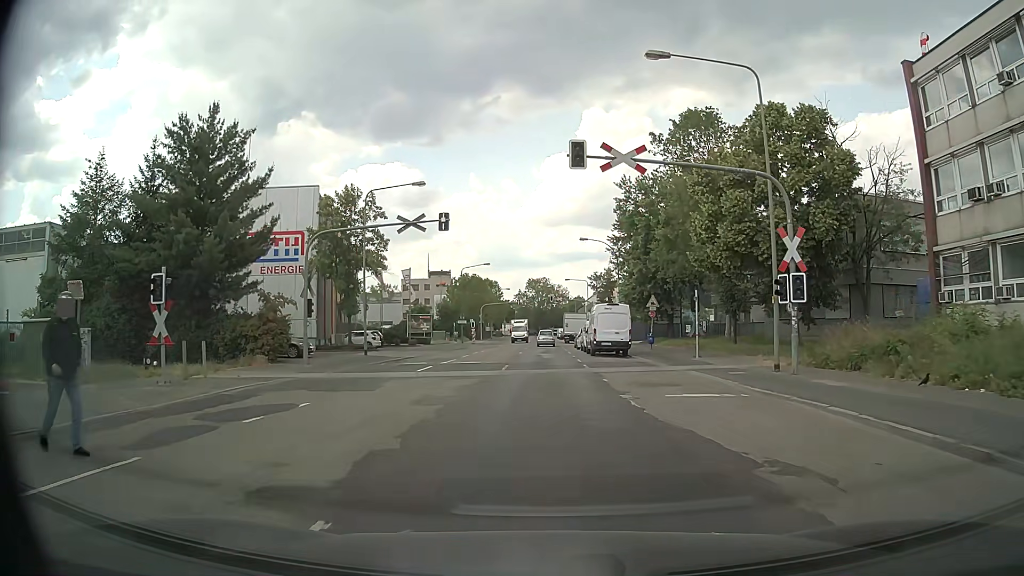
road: secondary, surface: asphalt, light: Day
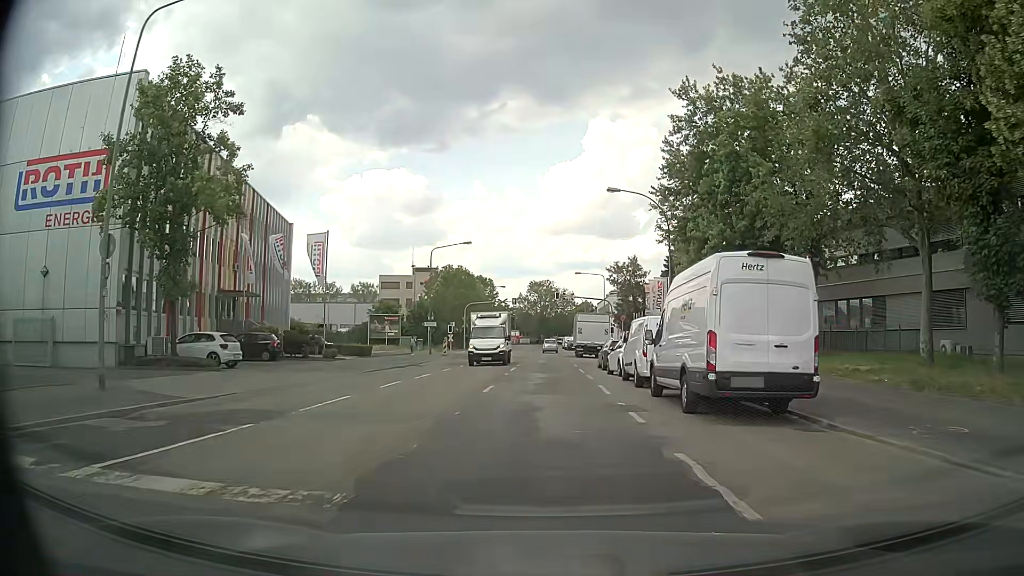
(-0.2, +24.8) m; 0°
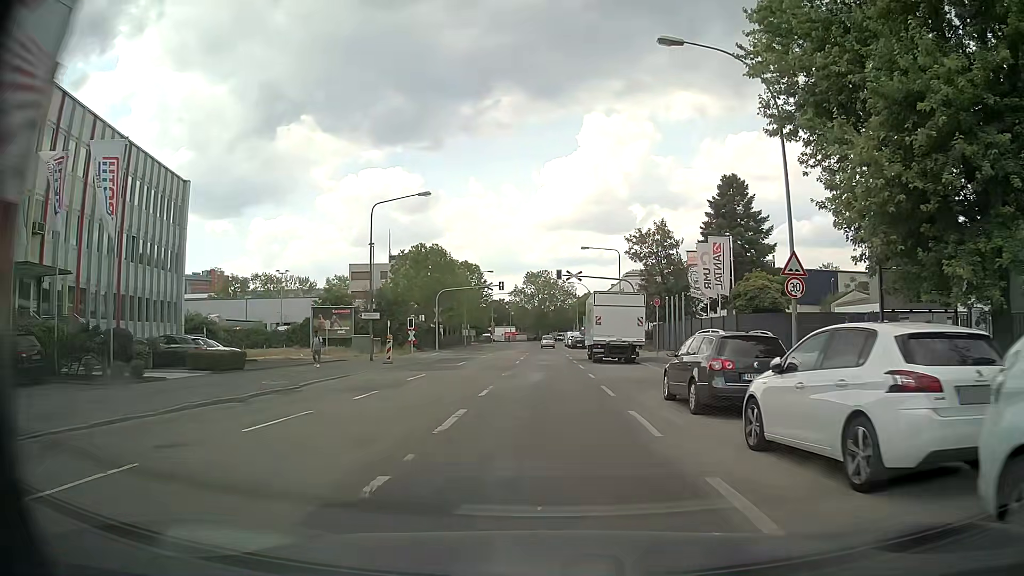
(-0.1, +19.7) m; 0°
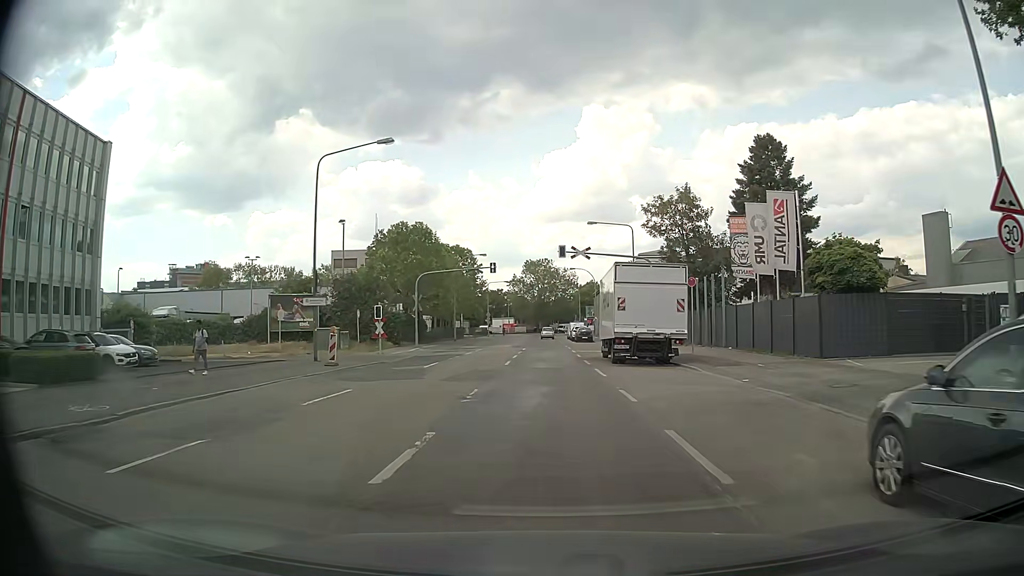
(-0.1, +9.9) m; 0°
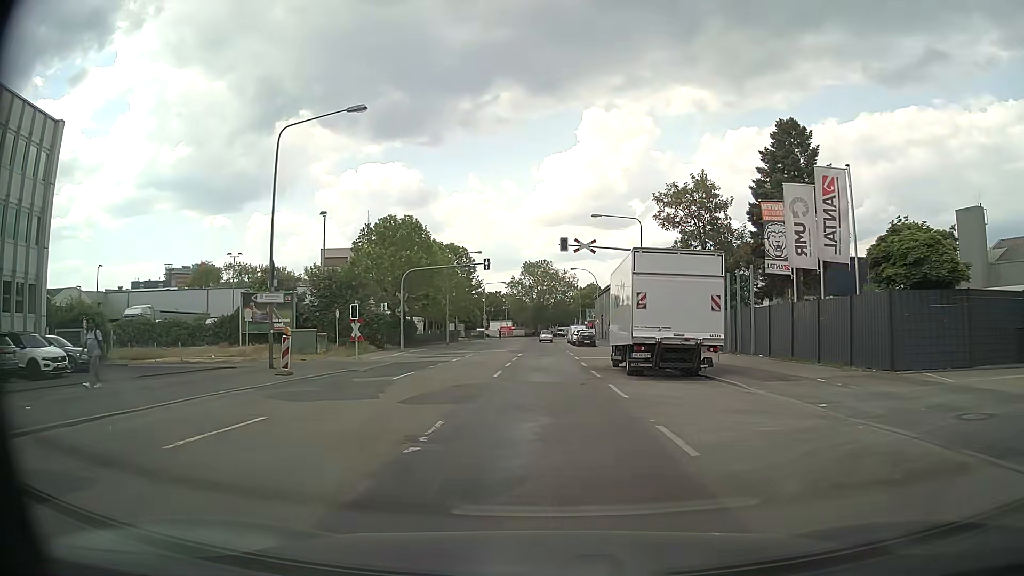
(0.0, +5.0) m; 0°
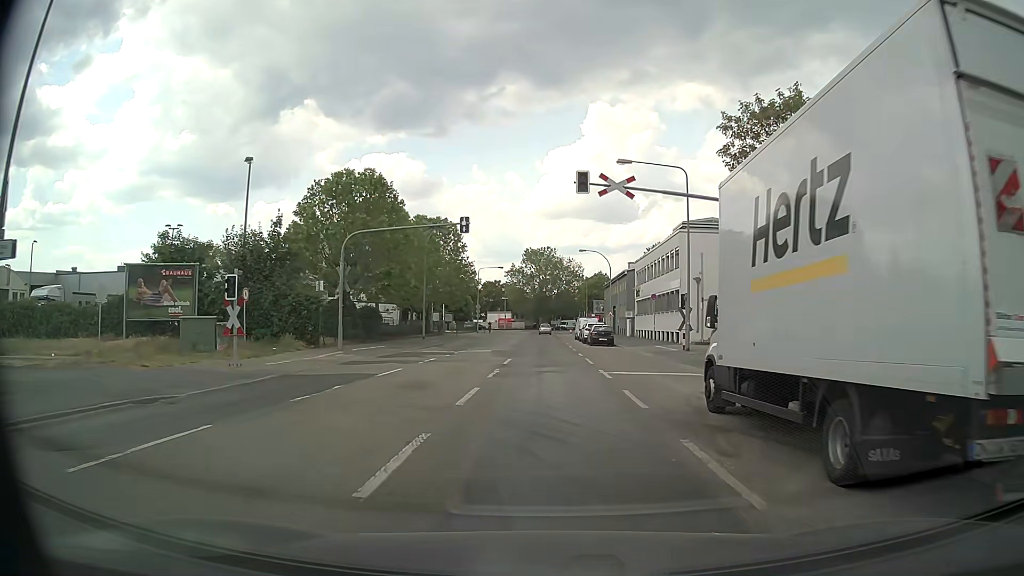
(-0.1, +14.8) m; 0°
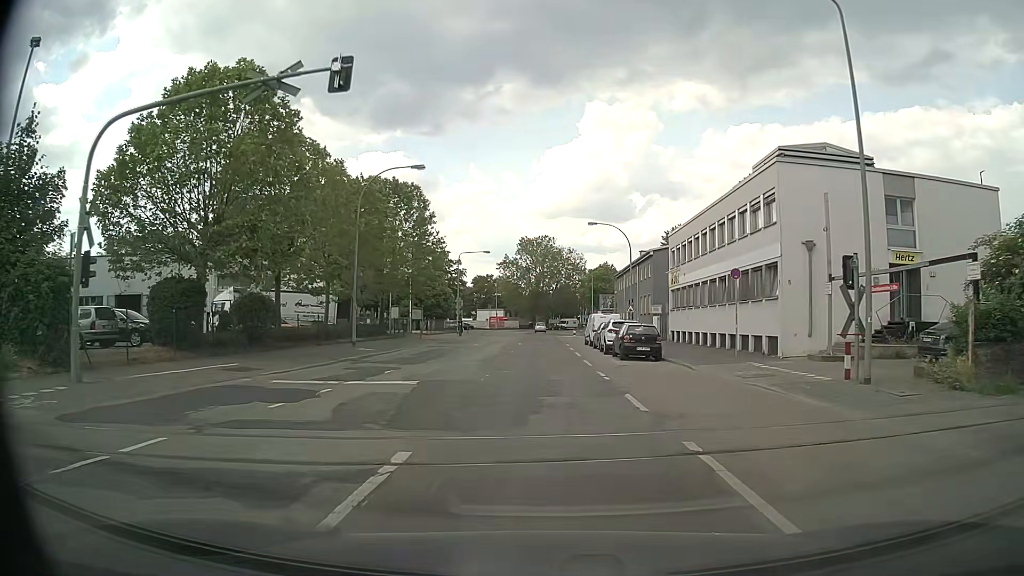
(-0.1, +19.8) m; 0°
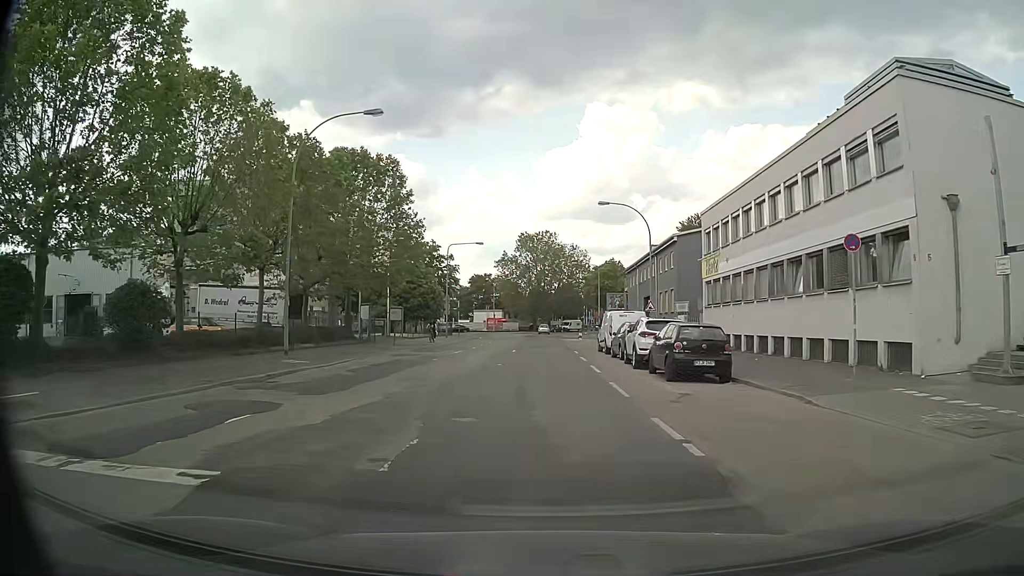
(-0.1, +9.9) m; -1°
(0, +10) (0, +20) (0, +30) (0, +40) (0, +50) (0, +60) (0, +70) (0, +80) (0, +90) (0, +100) m
